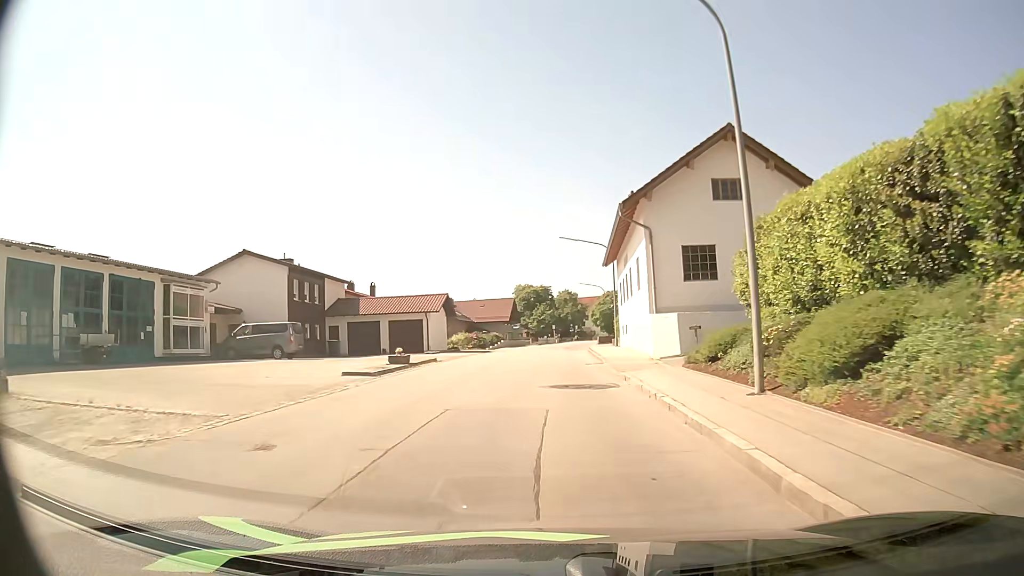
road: secondary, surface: asphalt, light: Day
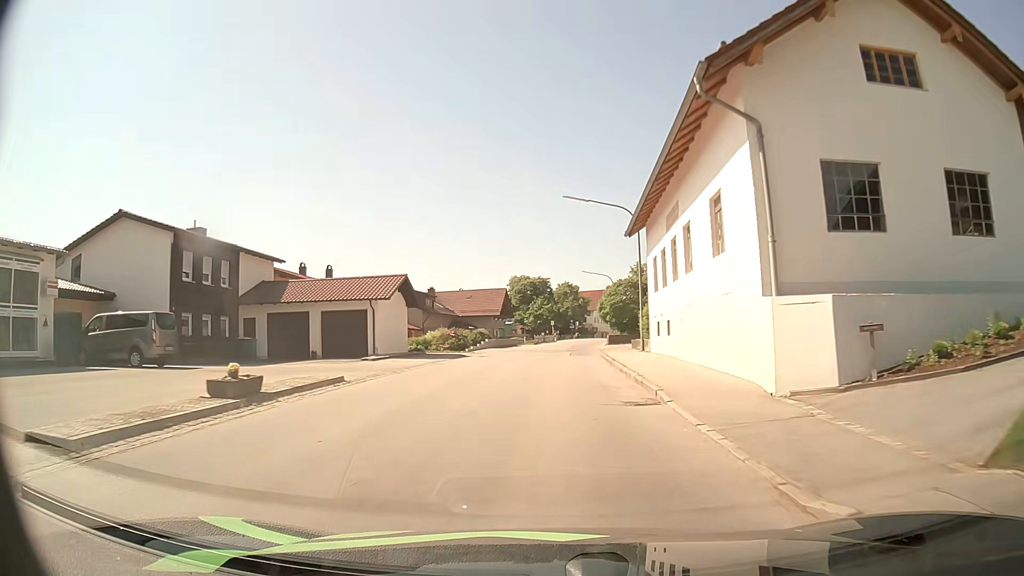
(0.0, +13.8) m; 0°
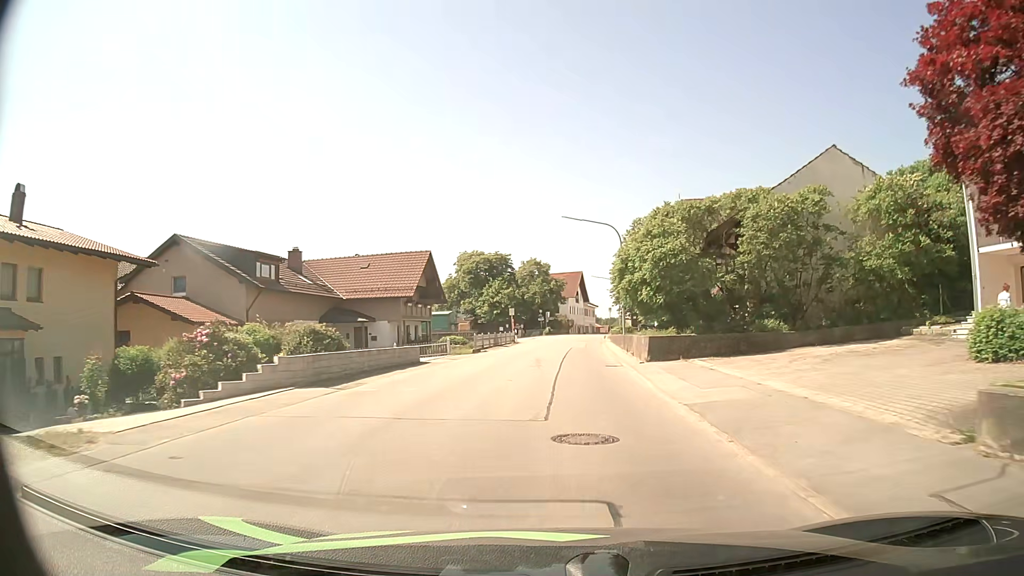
(+0.5, +34.9) m; +3°
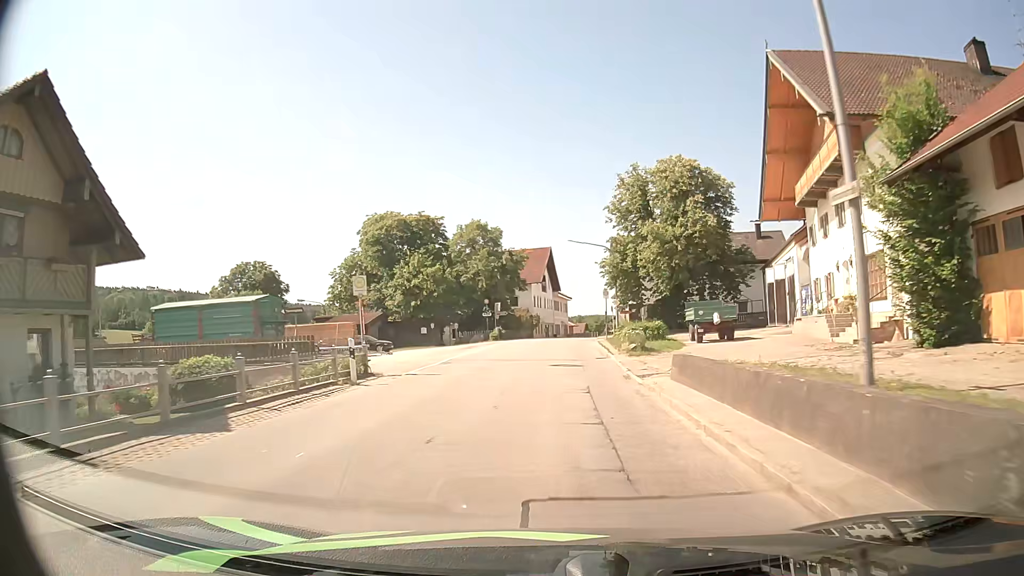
(+1.4, +36.3) m; +3°
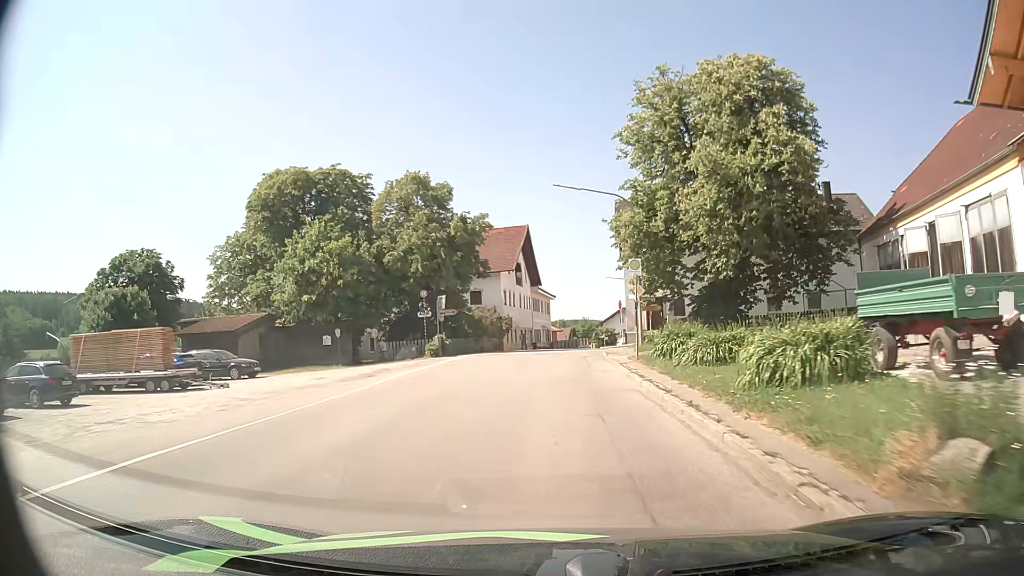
(+0.3, +22.4) m; +2°
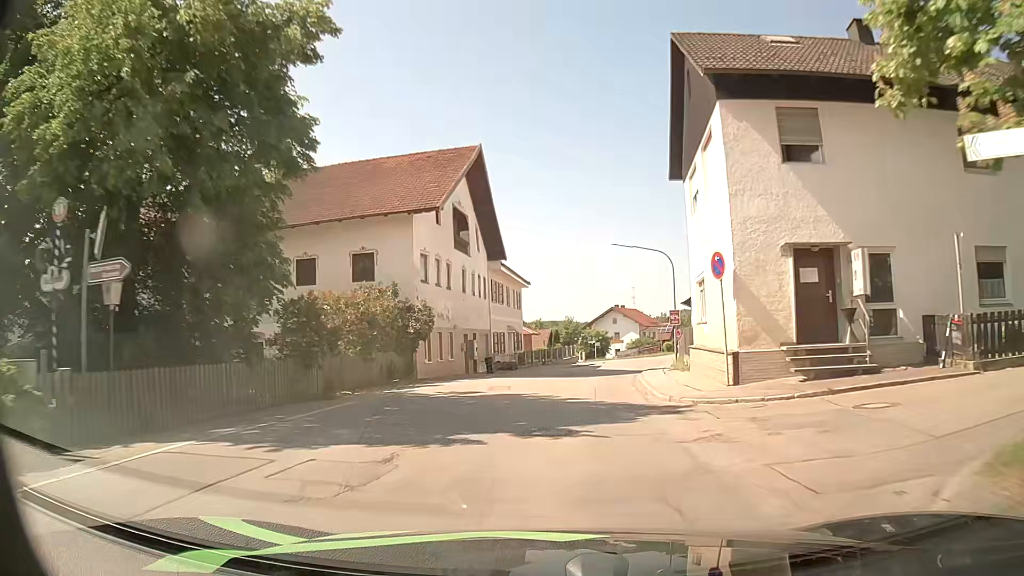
(+0.3, +28.7) m; +1°
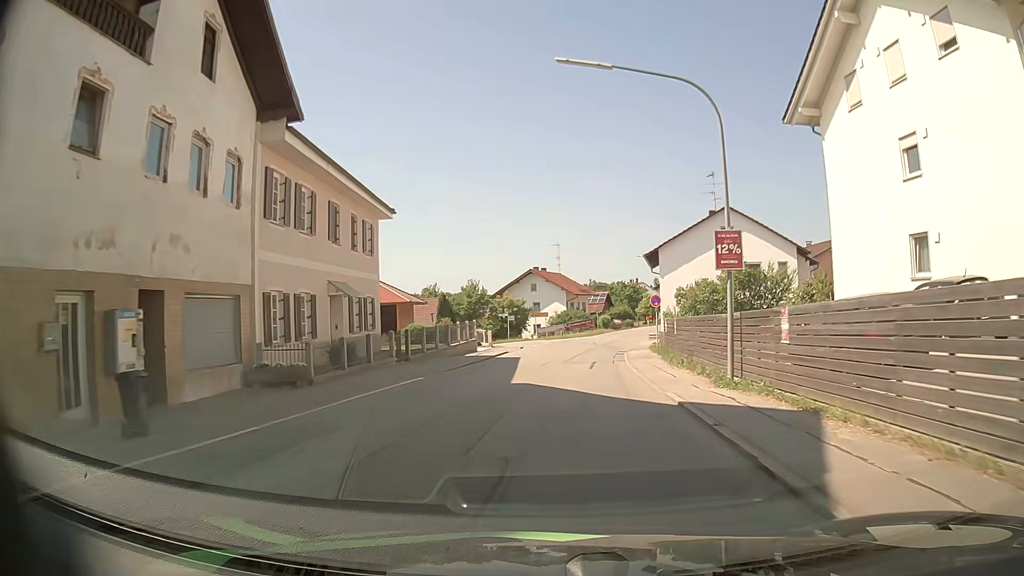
(+1.6, +25.7) m; +8°
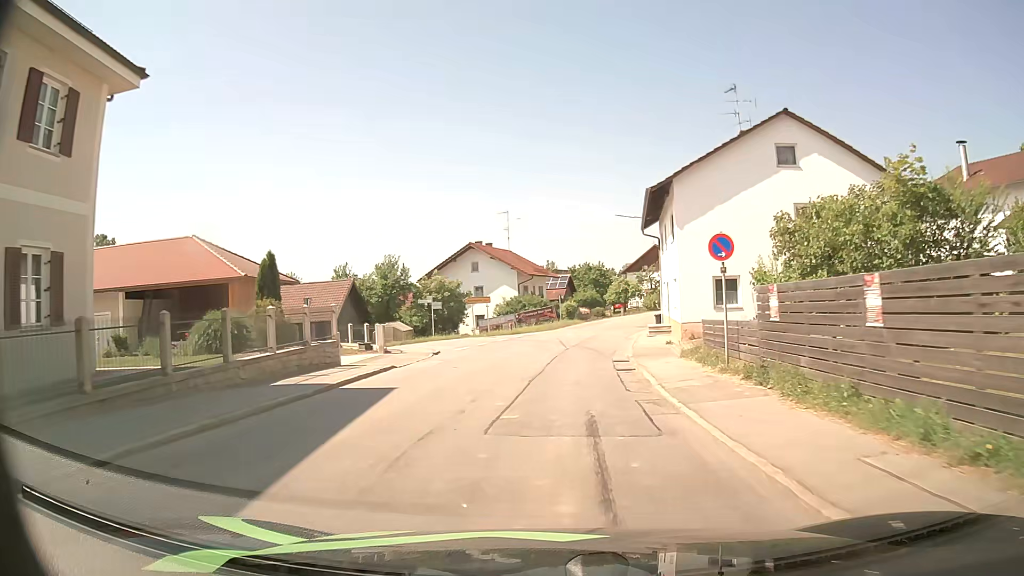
(+0.4, +19.6) m; +3°
(0, +10) (+1, +20) (+2, +30) (+3, +40) (+6, +50) (+8, +59) (+12, +69) (+15, +78) (+19, +87) (+24, +96) m
